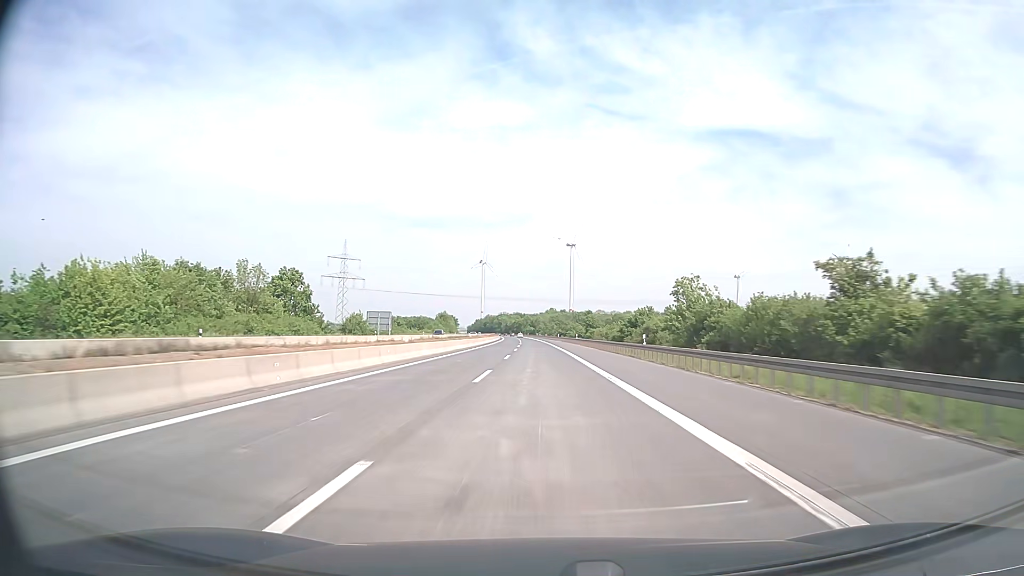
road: motorway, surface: asphalt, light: Day
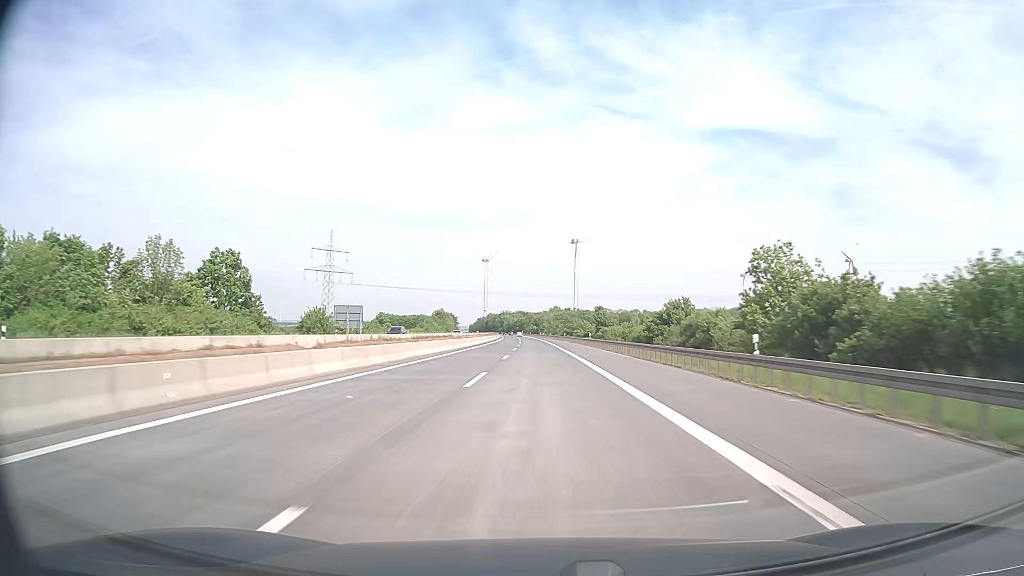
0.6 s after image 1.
(0.0, +19.9) m; 0°
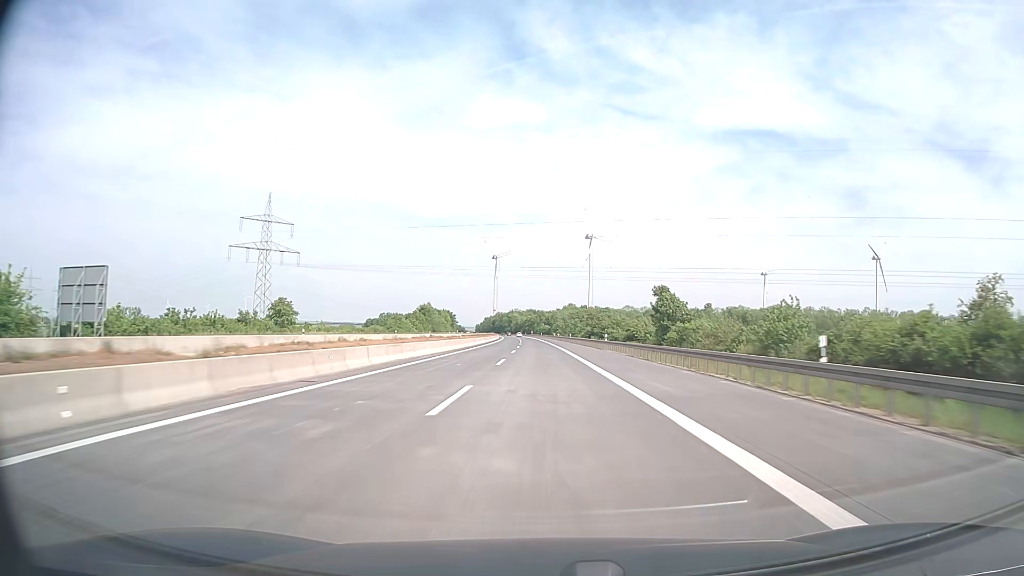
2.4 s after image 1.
(-0.6, +59.6) m; -1°
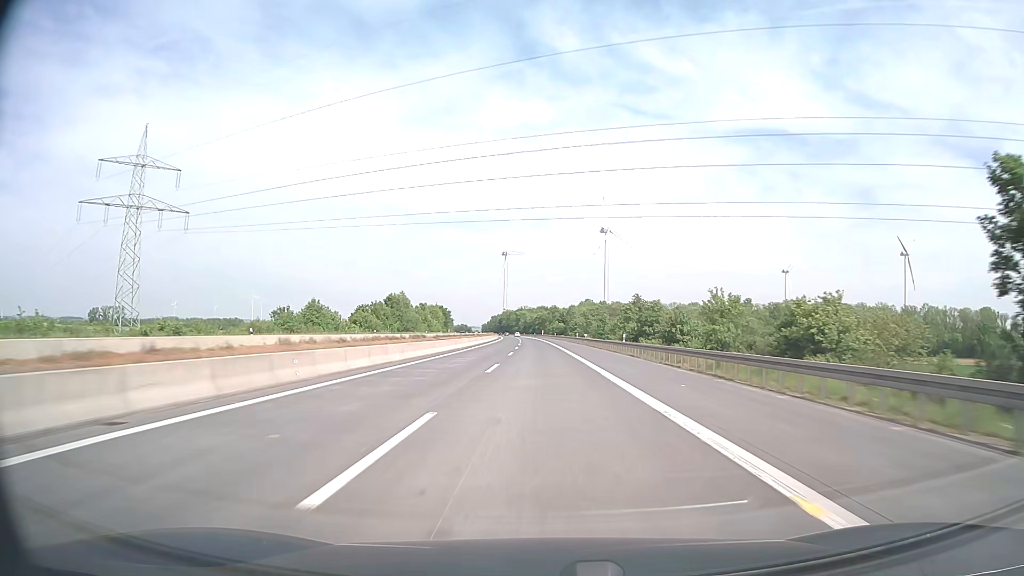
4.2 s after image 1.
(-0.4, +59.6) m; -1°
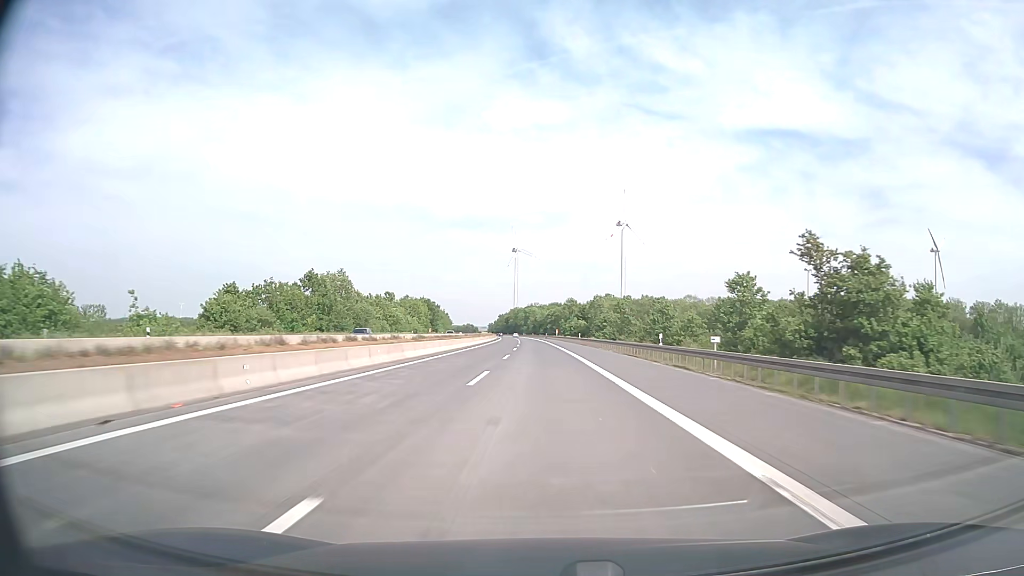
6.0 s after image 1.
(-0.6, +59.6) m; -1°
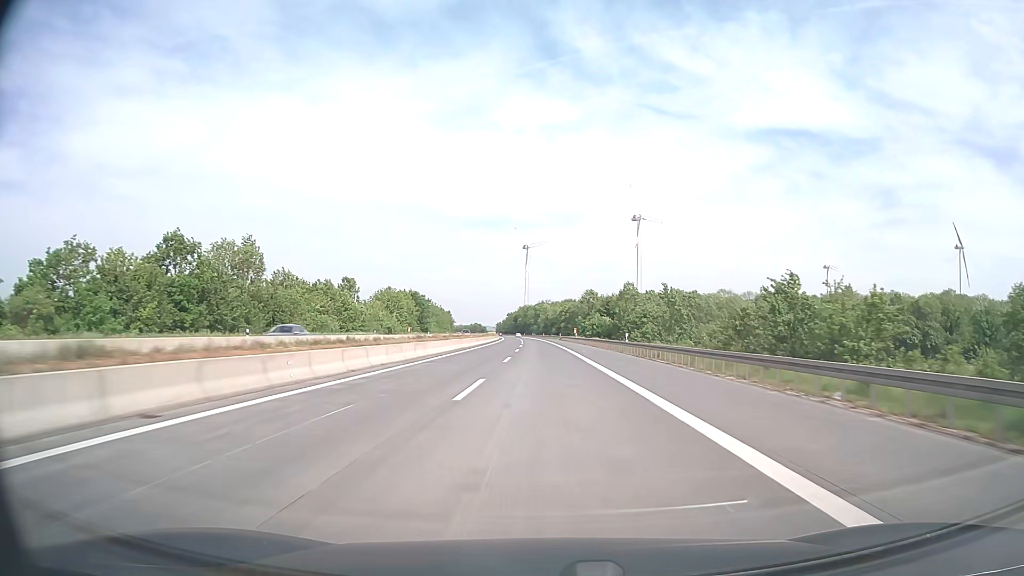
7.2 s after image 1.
(-0.3, +39.7) m; -1°
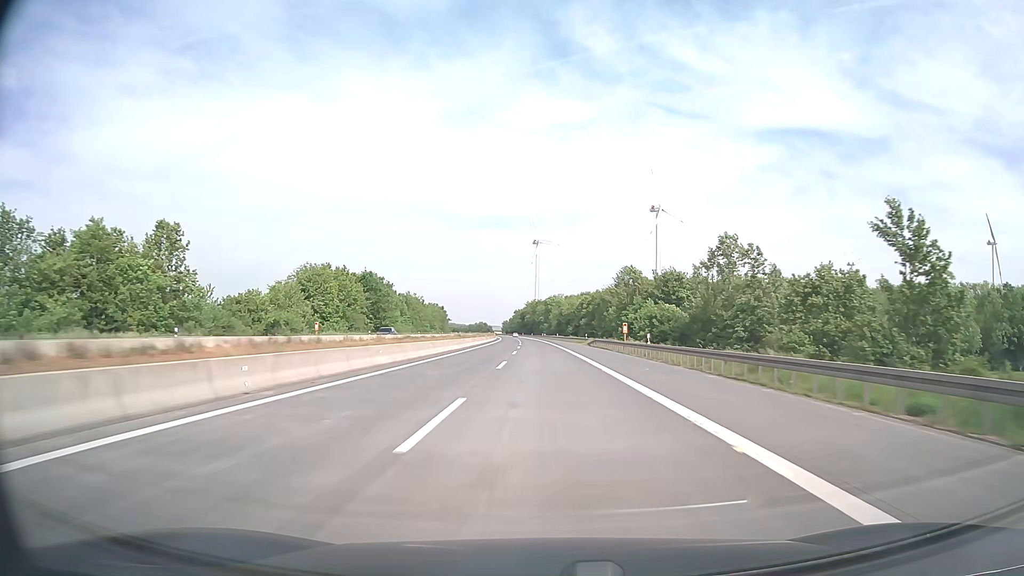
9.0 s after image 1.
(-0.5, +59.4) m; -1°
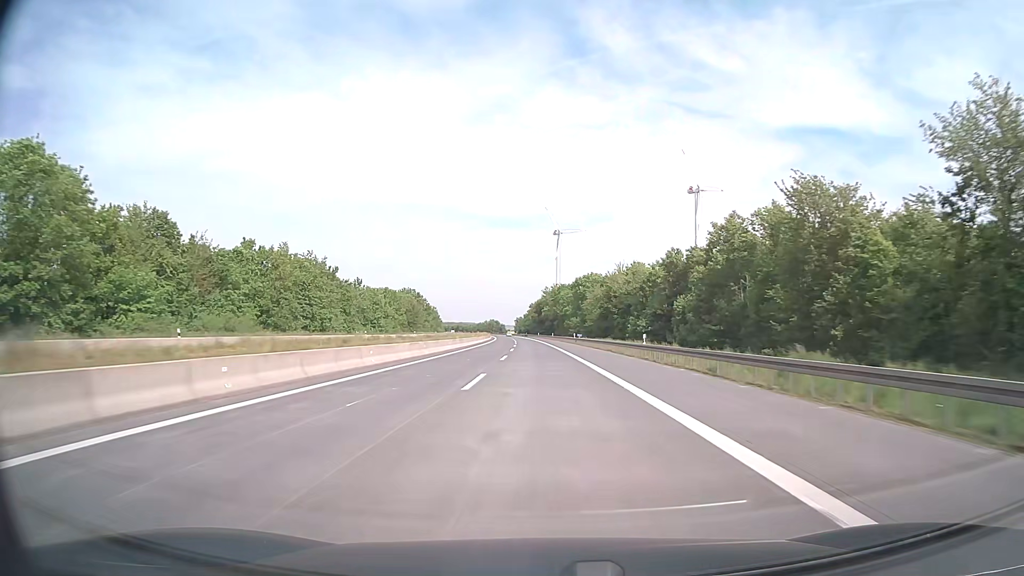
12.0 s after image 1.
(-1.6, +99.0) m; -2°
(0, +10) (0, +20) (0, +30) (0, +40) (0, +50) (-1, +60) (-1, +70) (-1, +80) (-1, +90) (-2, +100) m
